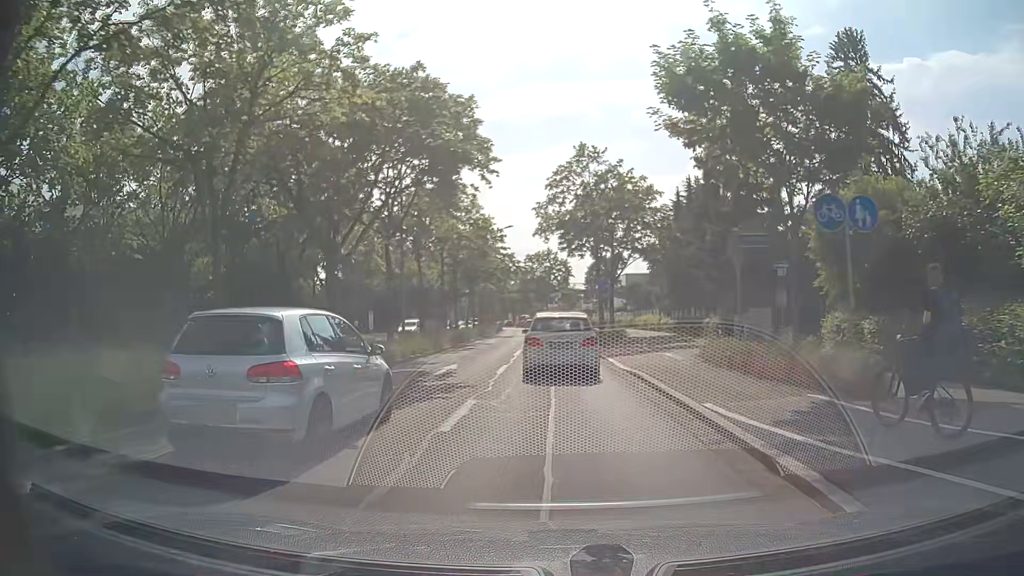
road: primary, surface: asphalt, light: Day
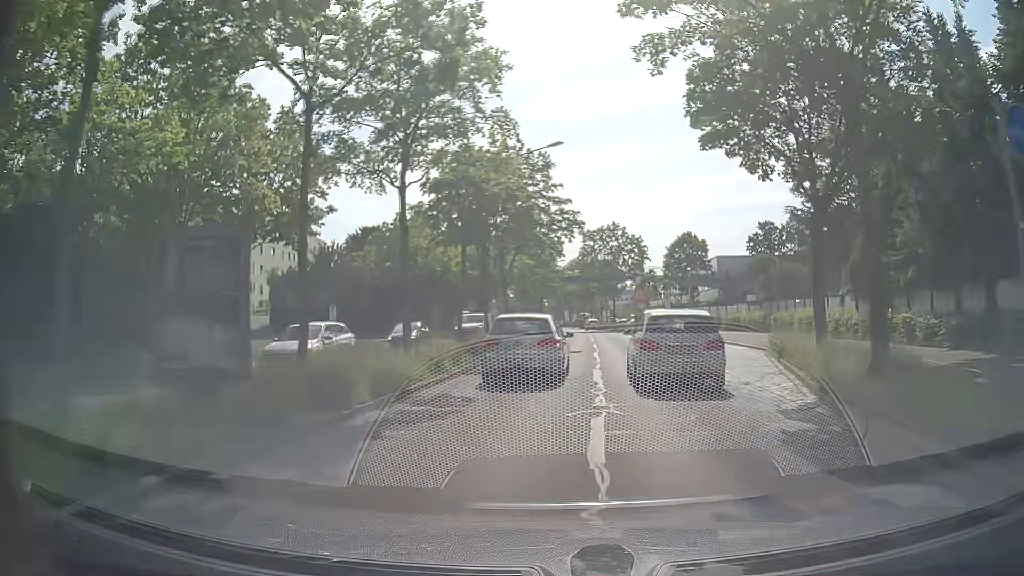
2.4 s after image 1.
(-1.2, +29.5) m; -5°
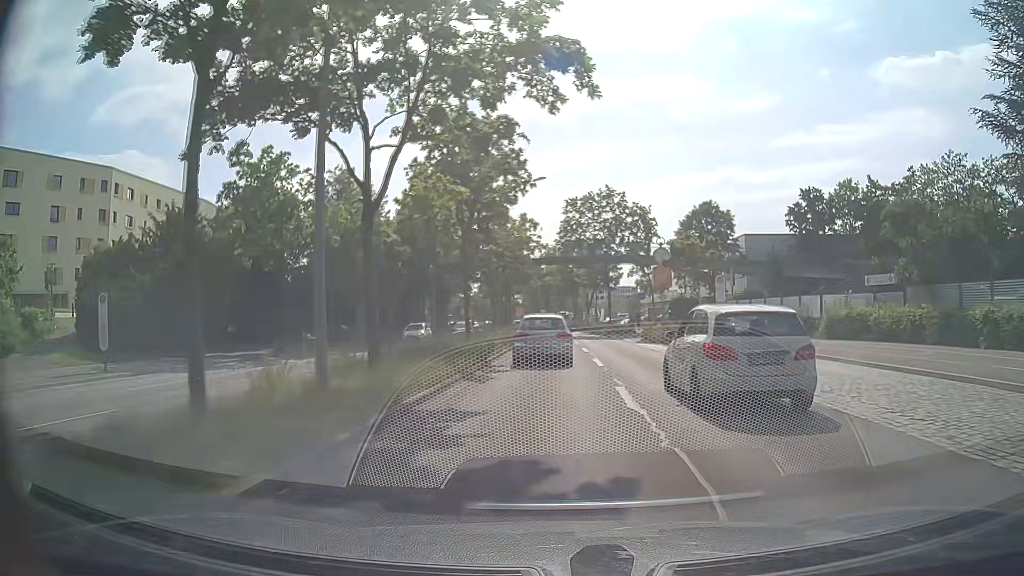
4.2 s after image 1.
(+0.2, +23.2) m; +2°
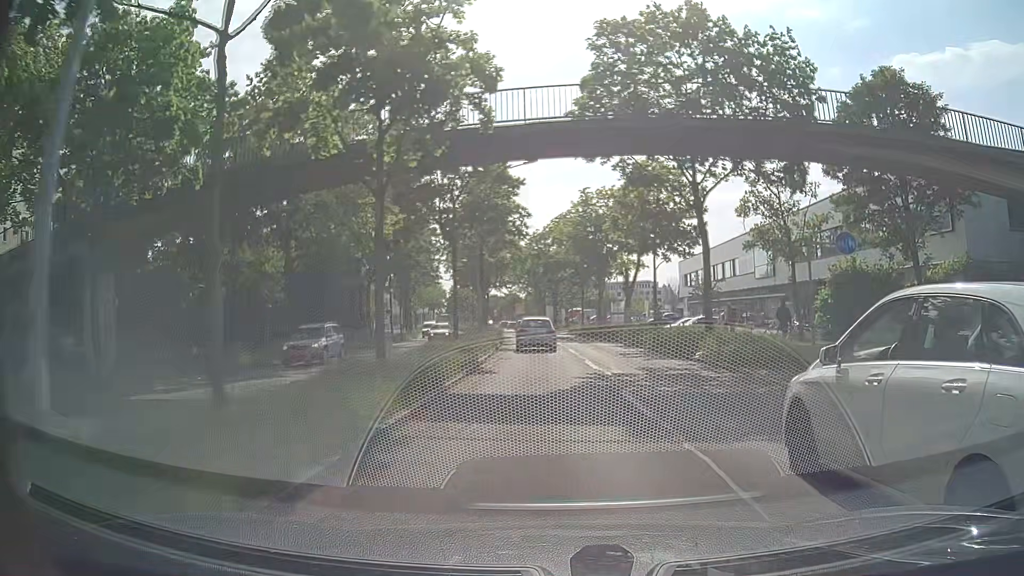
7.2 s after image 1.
(-0.4, +37.2) m; -1°
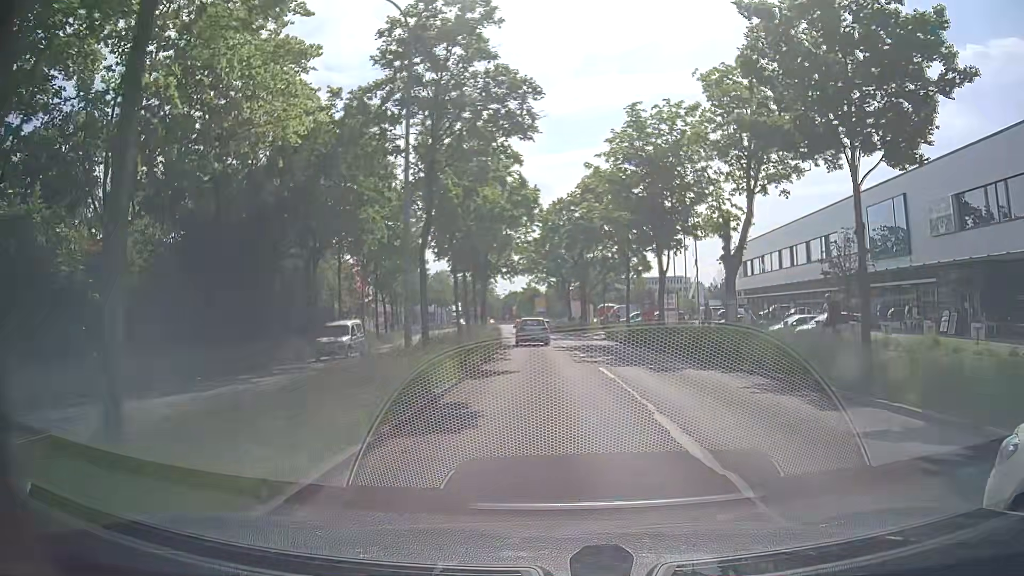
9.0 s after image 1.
(-0.4, +21.3) m; -2°
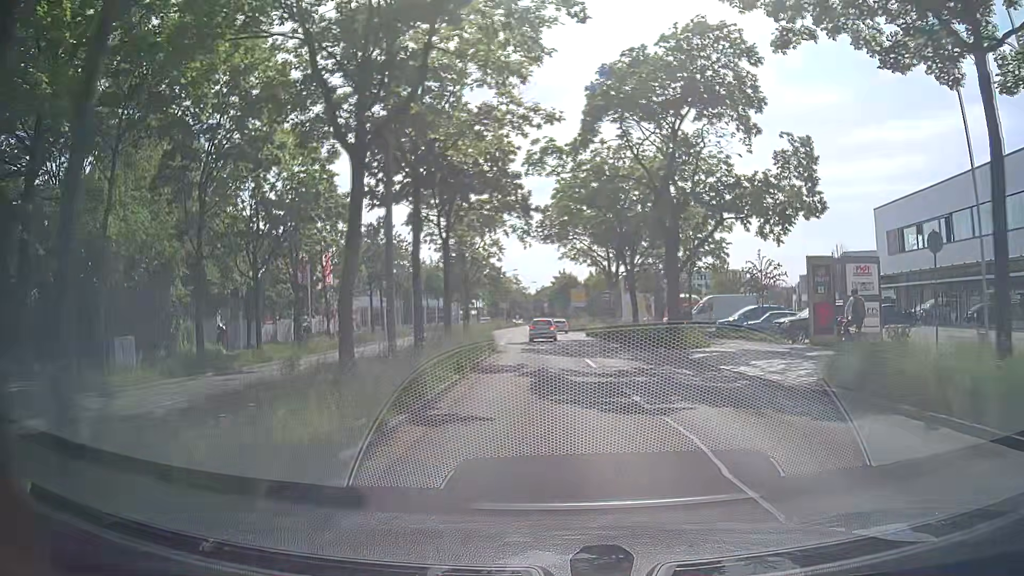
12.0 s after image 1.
(-0.7, +33.0) m; -2°
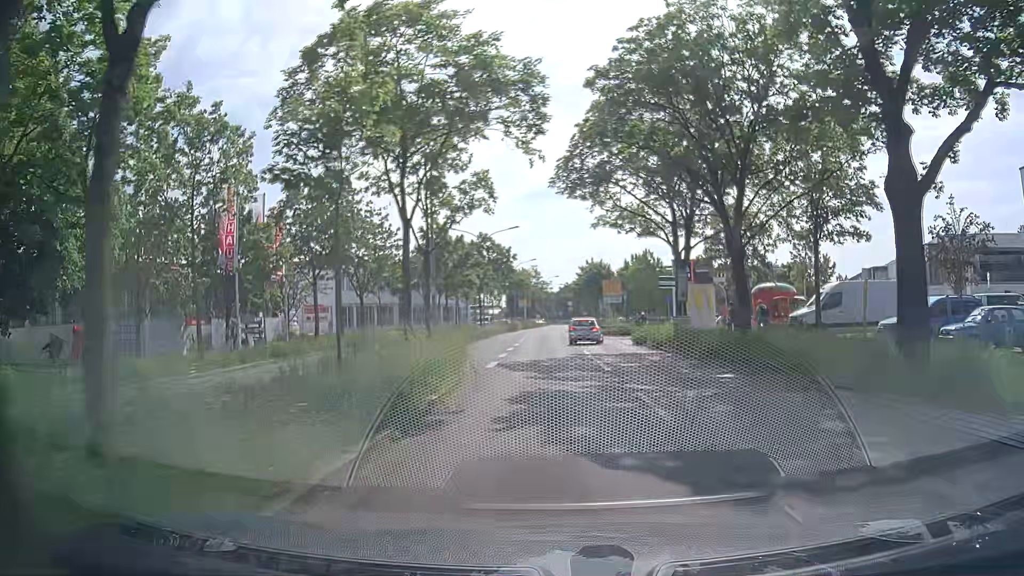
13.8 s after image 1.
(-0.5, +18.9) m; -3°
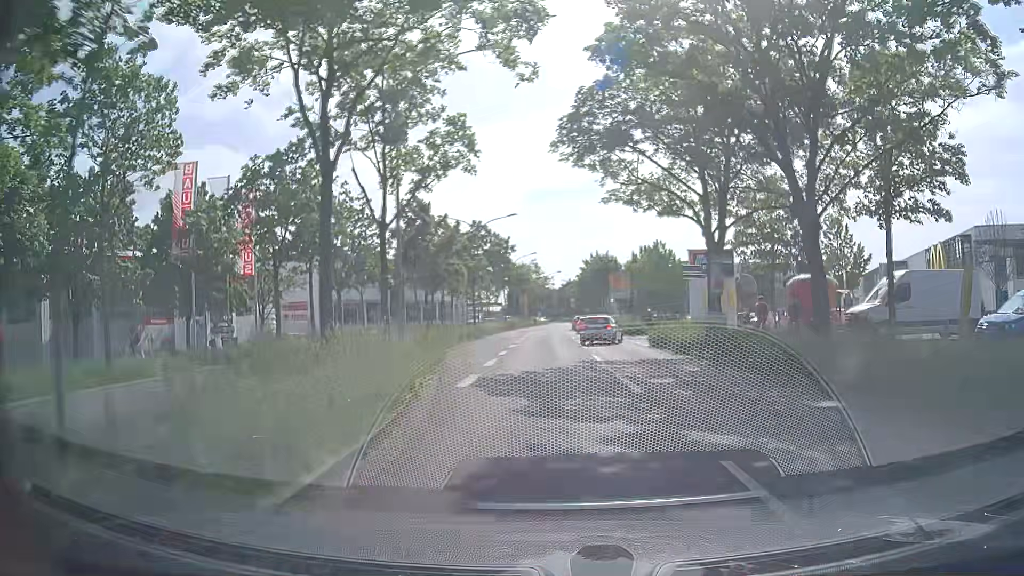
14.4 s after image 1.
(0.0, +6.1) m; +1°
(0, +10) (0, +20) (-1, +30) (-1, +40) (-1, +50) (-1, +60) (-1, +70) (-1, +80) (-1, +90) (0, +100) m
